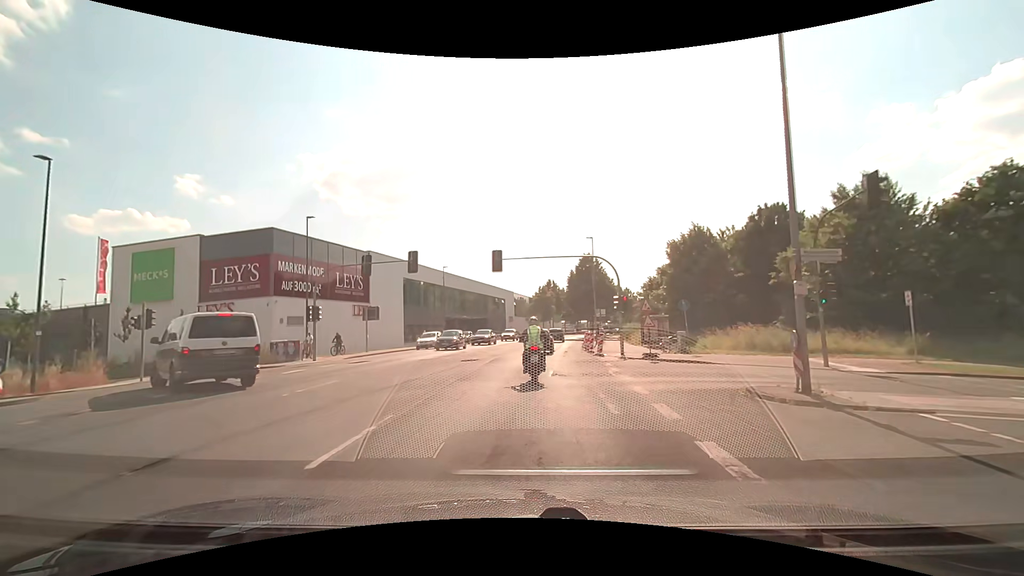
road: secondary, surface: asphalt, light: Day
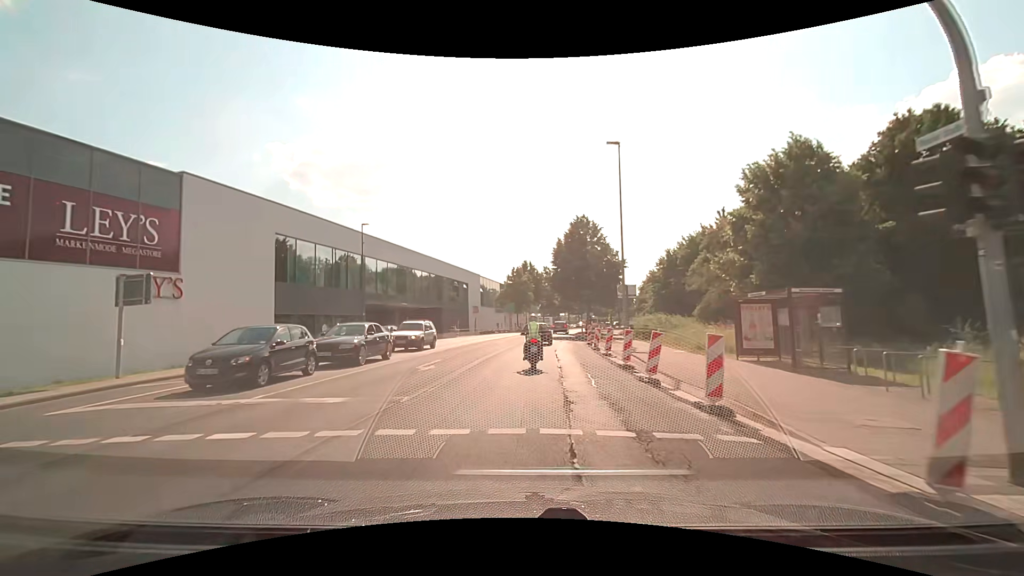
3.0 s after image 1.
(+0.9, +24.5) m; +4°
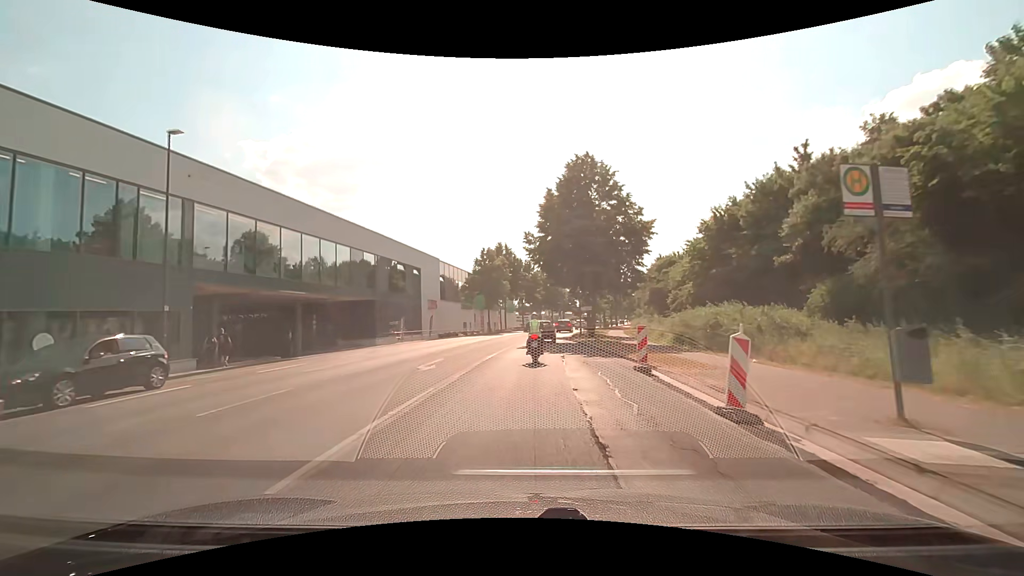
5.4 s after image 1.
(+0.3, +20.7) m; +2°
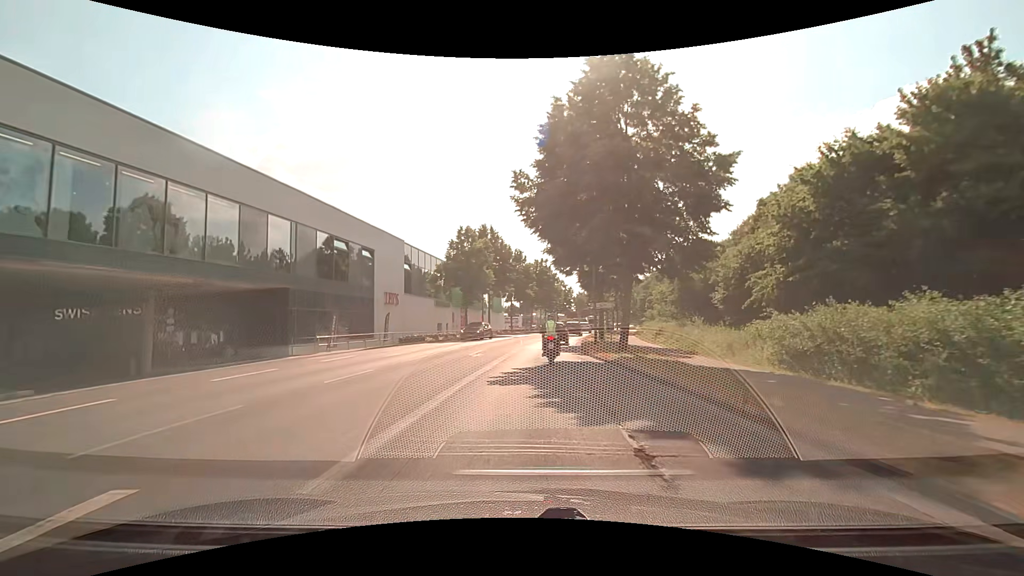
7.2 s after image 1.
(+0.1, +14.6) m; +1°
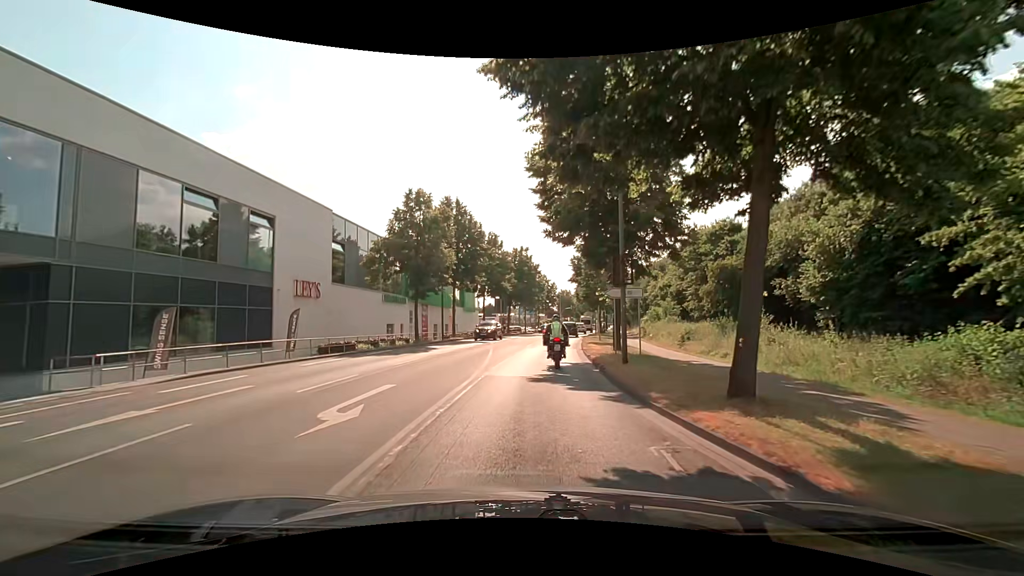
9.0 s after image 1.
(+0.2, +13.6) m; +2°
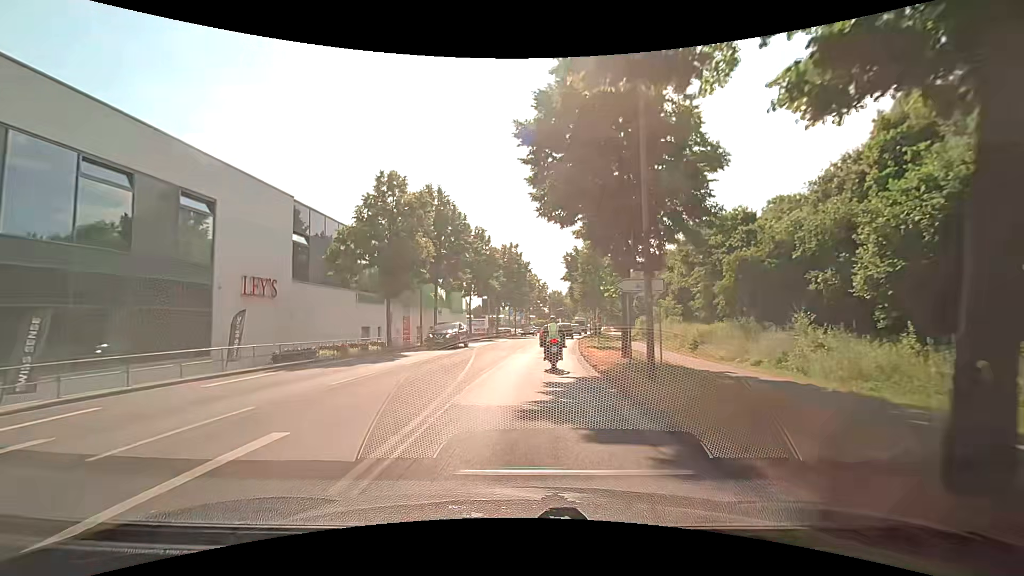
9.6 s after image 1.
(0.0, +4.5) m; +1°
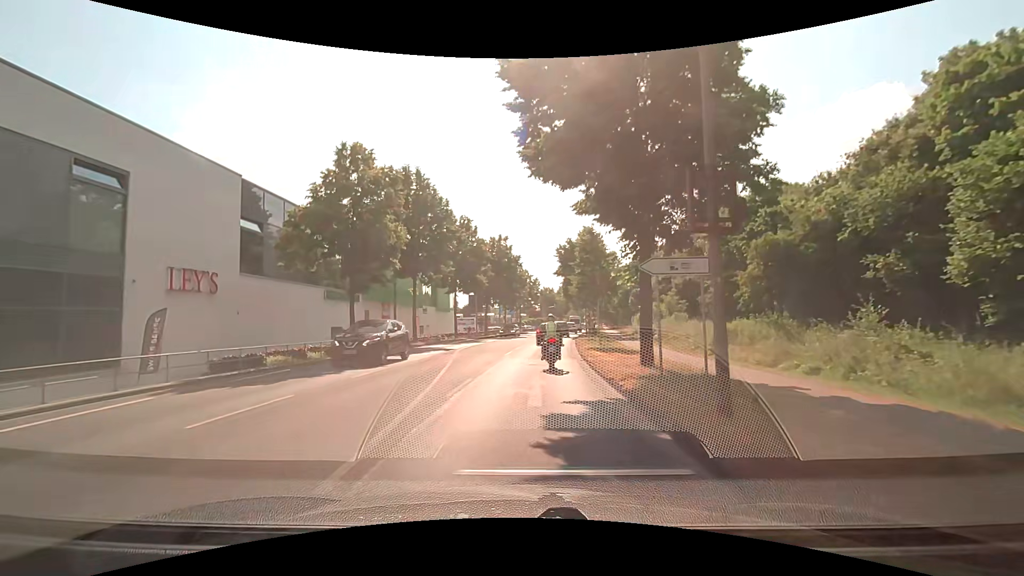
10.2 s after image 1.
(0.0, +4.6) m; +1°
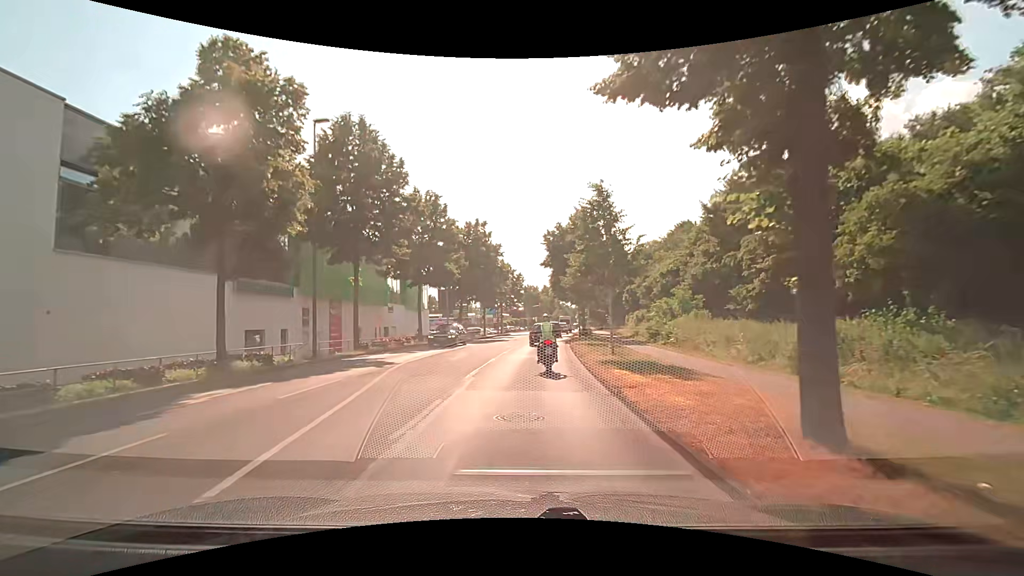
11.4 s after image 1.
(+0.1, +9.3) m; +1°
(0, +10) (+1, +20) (+1, +30) (+2, +40) (+3, +50) (+4, +60) (+5, +70) (+7, +80) (+8, +90) (+9, +100) m
